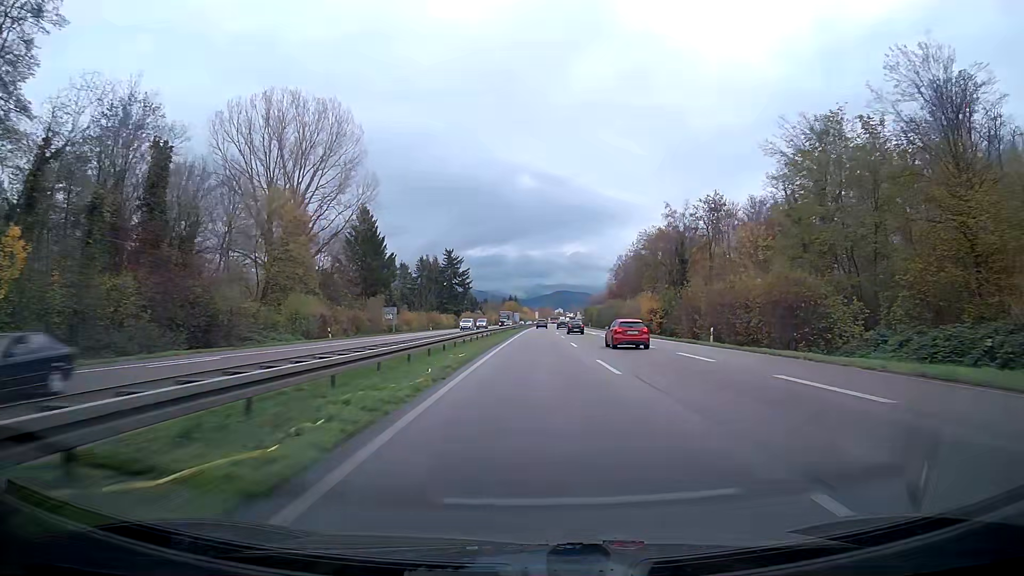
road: trunk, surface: asphalt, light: Day
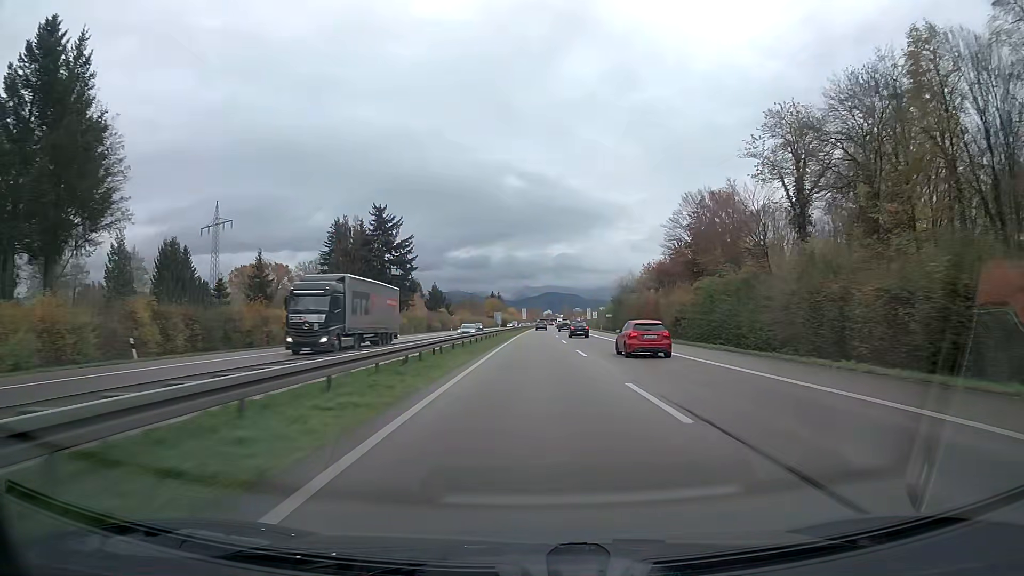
(-0.1, +79.4) m; 0°
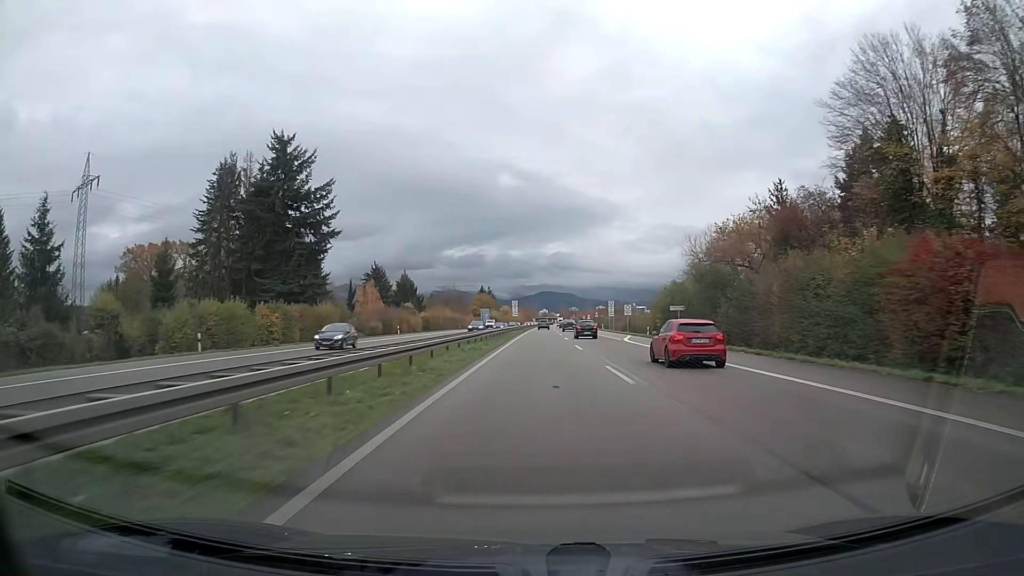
(+0.1, +48.0) m; 0°
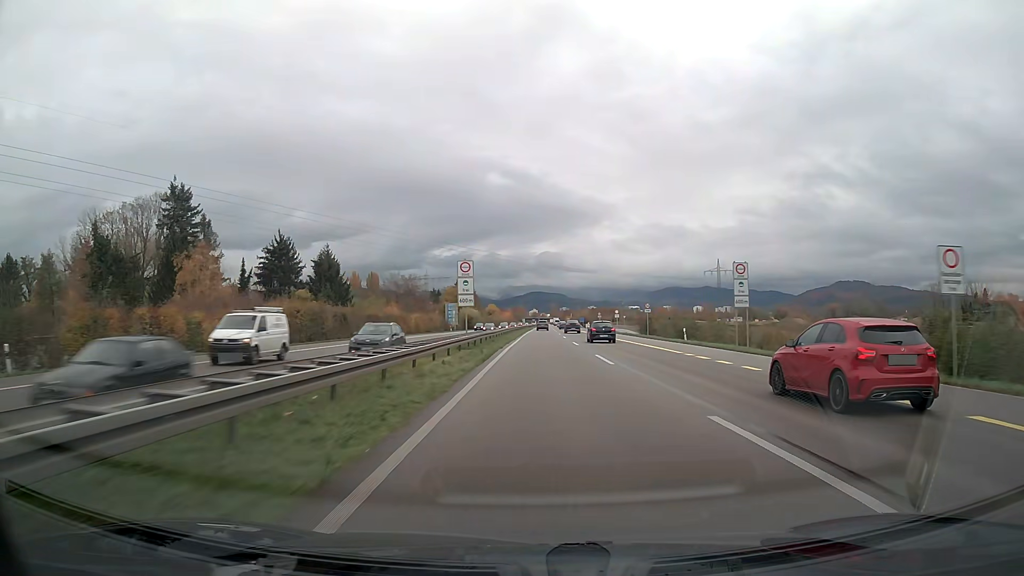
(+0.4, +64.2) m; +1°
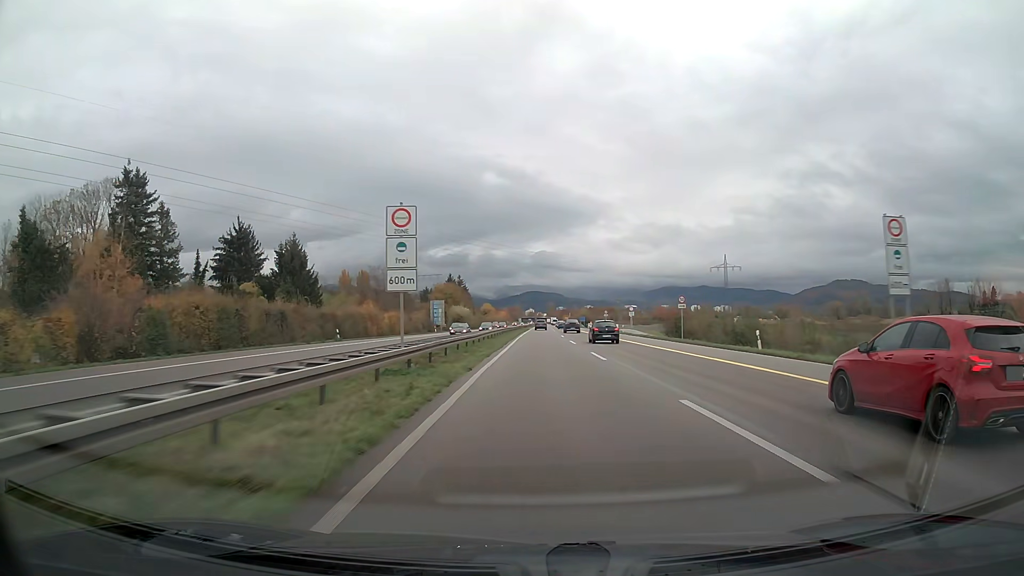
(0.0, +16.1) m; 0°
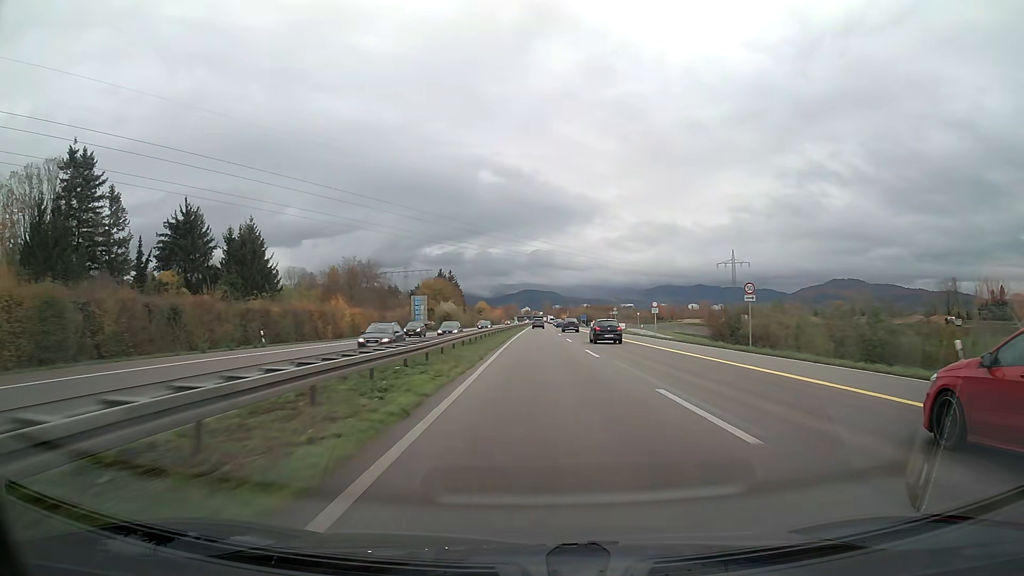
(0.0, +16.0) m; 0°
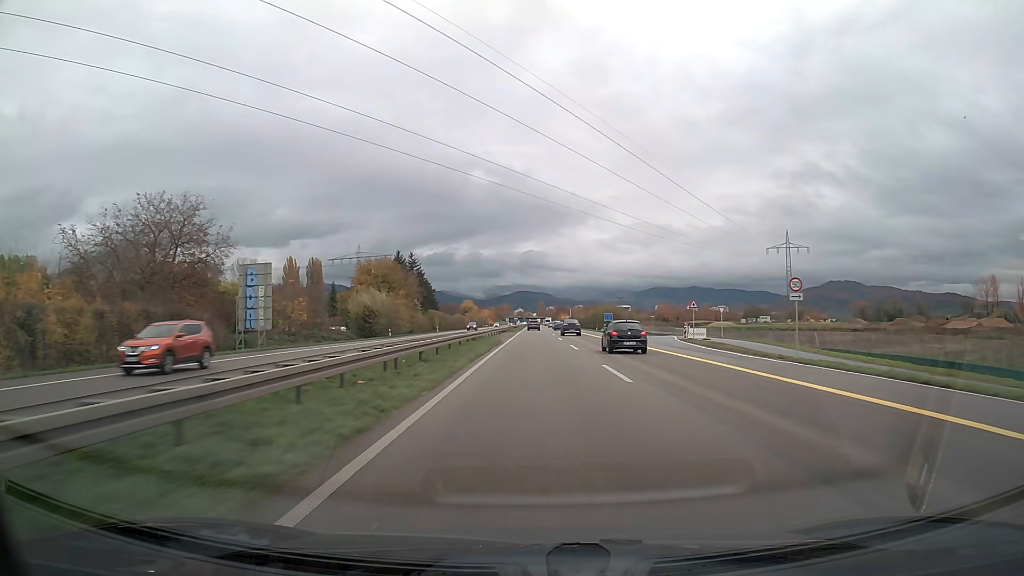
(+0.4, +63.3) m; 0°
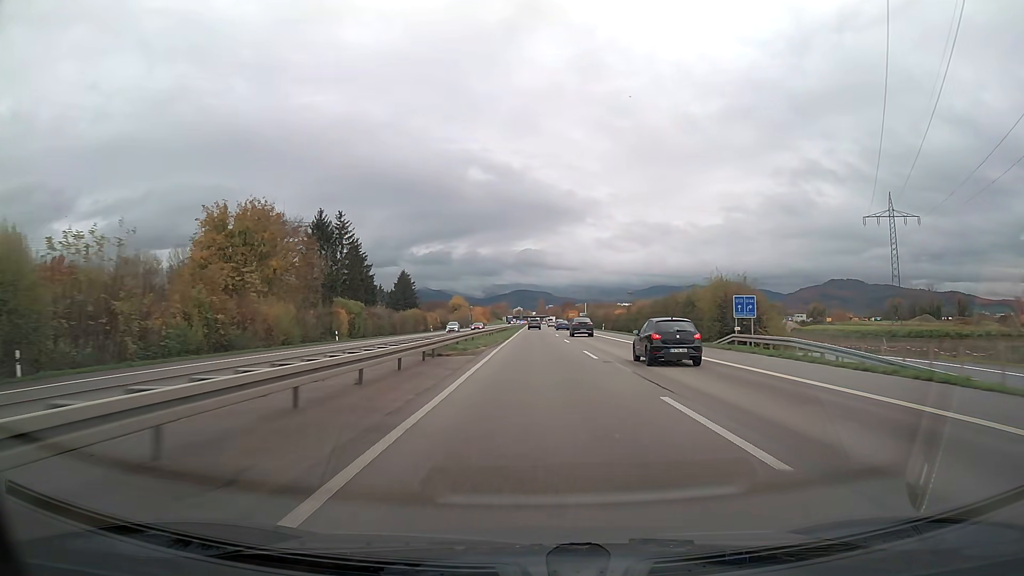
(0.0, +62.6) m; 0°
(0, +10) (0, +20) (0, +30) (0, +40) (0, +50) (0, +60) (0, +70) (0, +80) (0, +90) (0, +100) m
